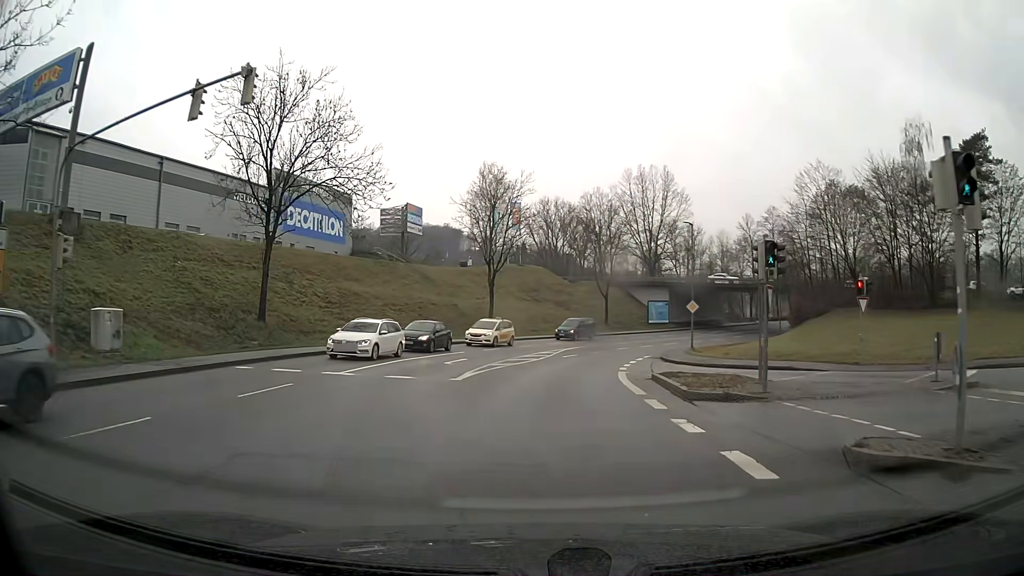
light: Day
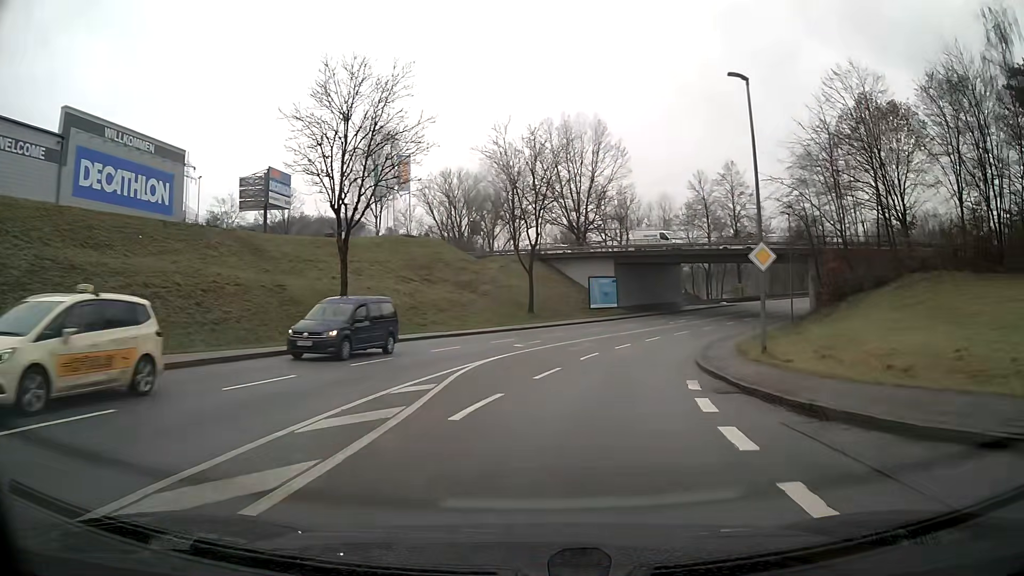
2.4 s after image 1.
(+1.8, +25.2) m; +9°
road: tertiary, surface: asphalt
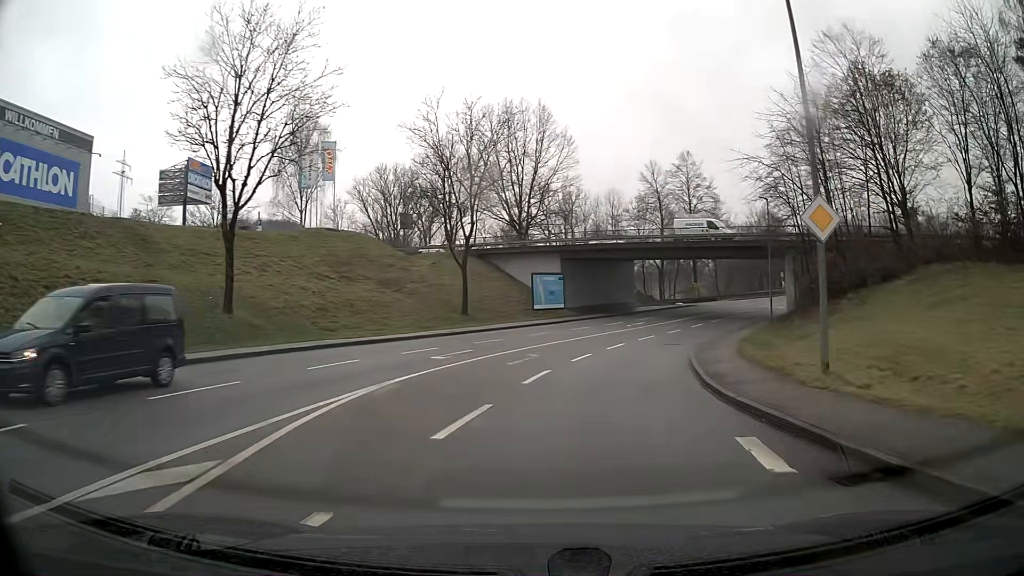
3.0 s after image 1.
(+0.3, +7.5) m; +4°
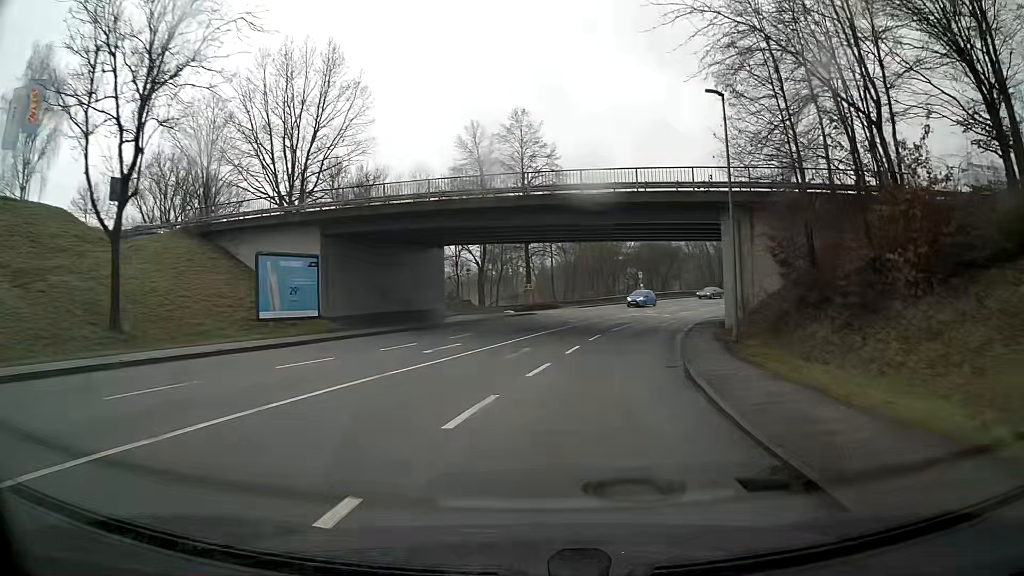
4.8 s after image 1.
(+3.6, +23.1) m; +17°
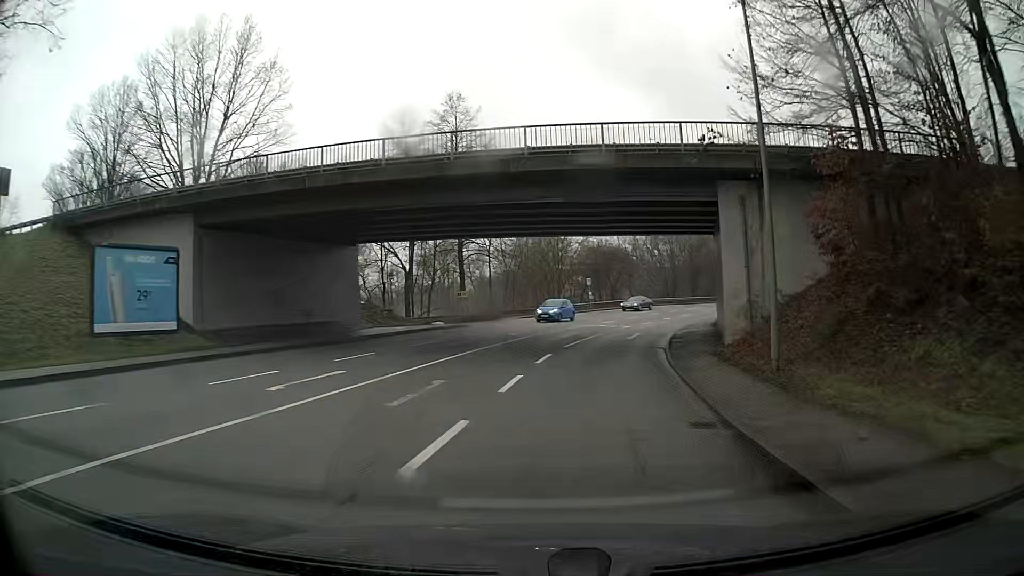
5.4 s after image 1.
(+0.3, +8.0) m; +4°
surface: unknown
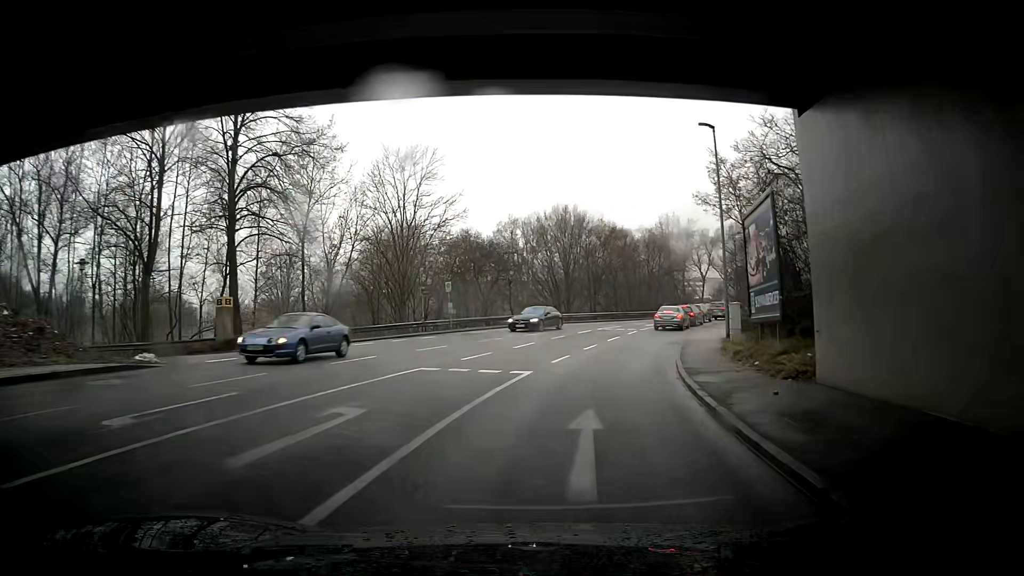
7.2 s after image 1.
(+1.6, +23.4) m; +7°
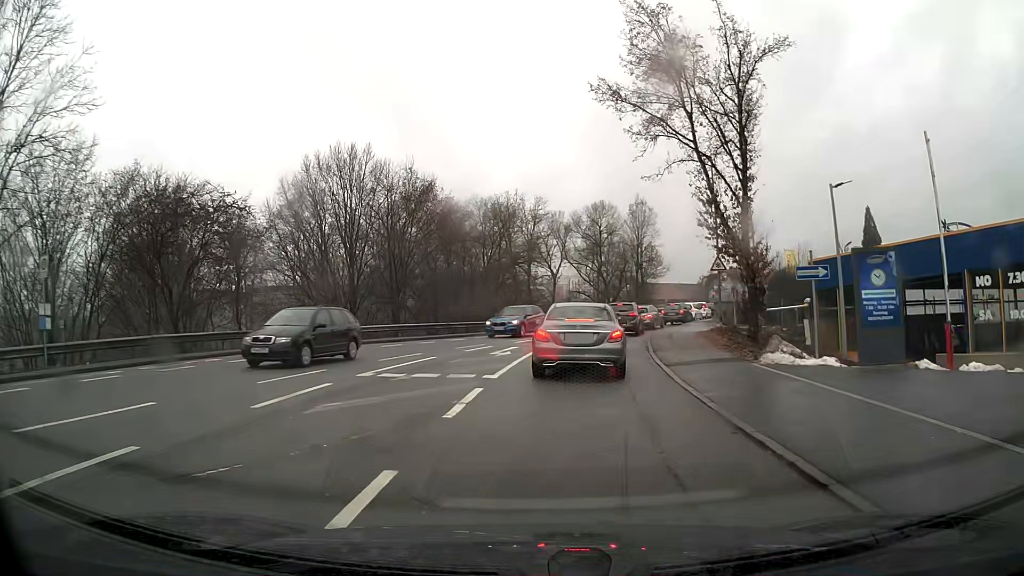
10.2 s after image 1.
(+4.1, +26.3) m; +18°
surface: asphalt
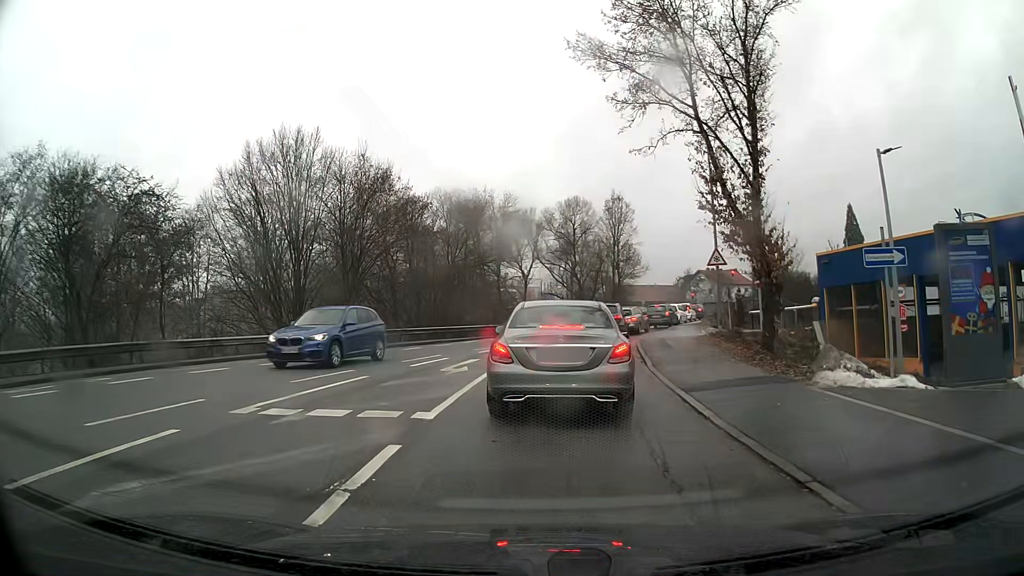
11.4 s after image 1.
(+0.1, +4.3) m; +1°
(0, +10) (+1, +20) (+3, +30) (+6, +39) (+10, +49) (+14, +58) (+18, +67) (+21, +76) (+24, +86) (+26, +96) m
